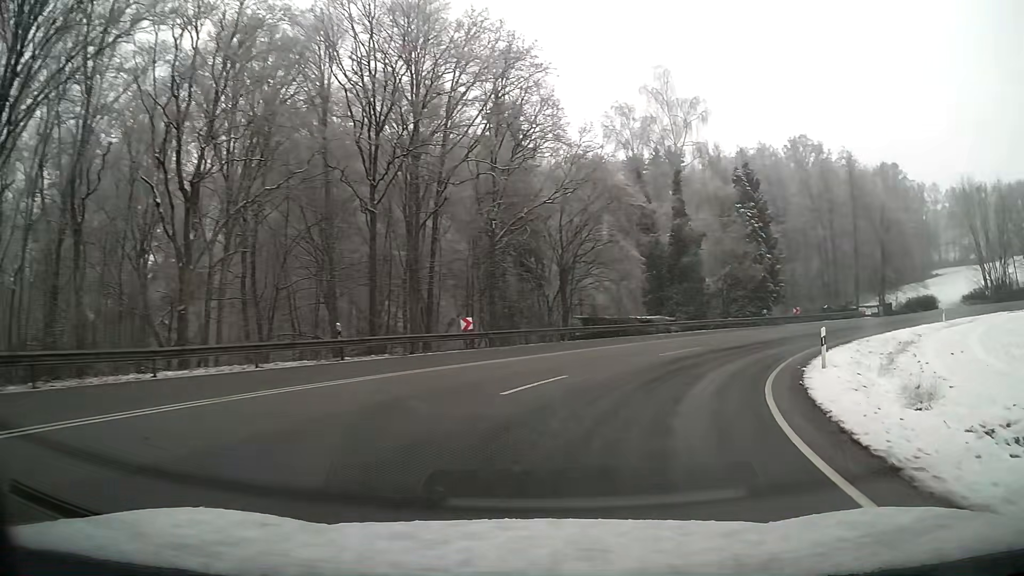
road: primary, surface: asphalt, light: Day
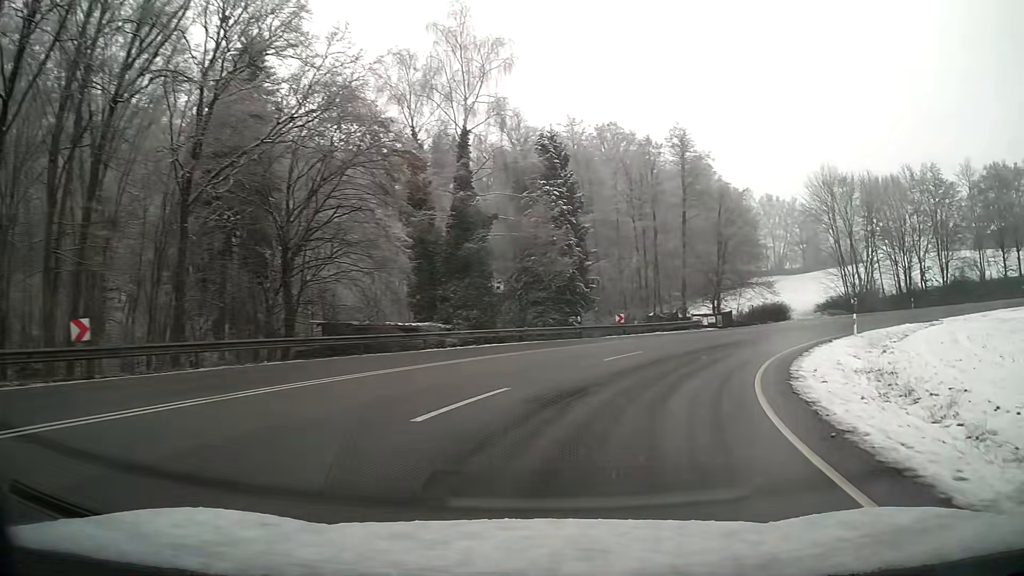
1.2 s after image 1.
(+2.4, +14.2) m; +19°
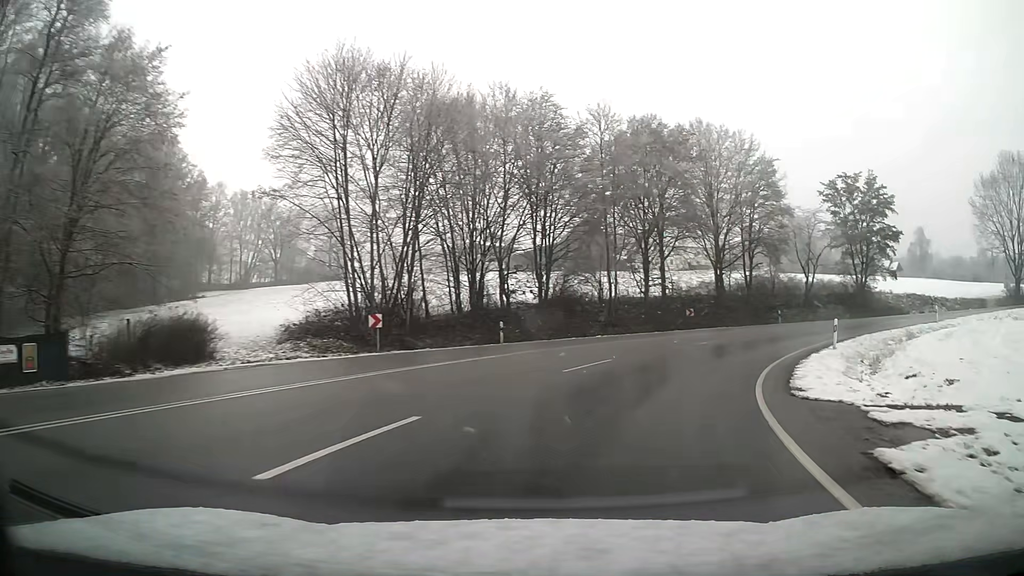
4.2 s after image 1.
(+13.7, +32.9) m; +45°
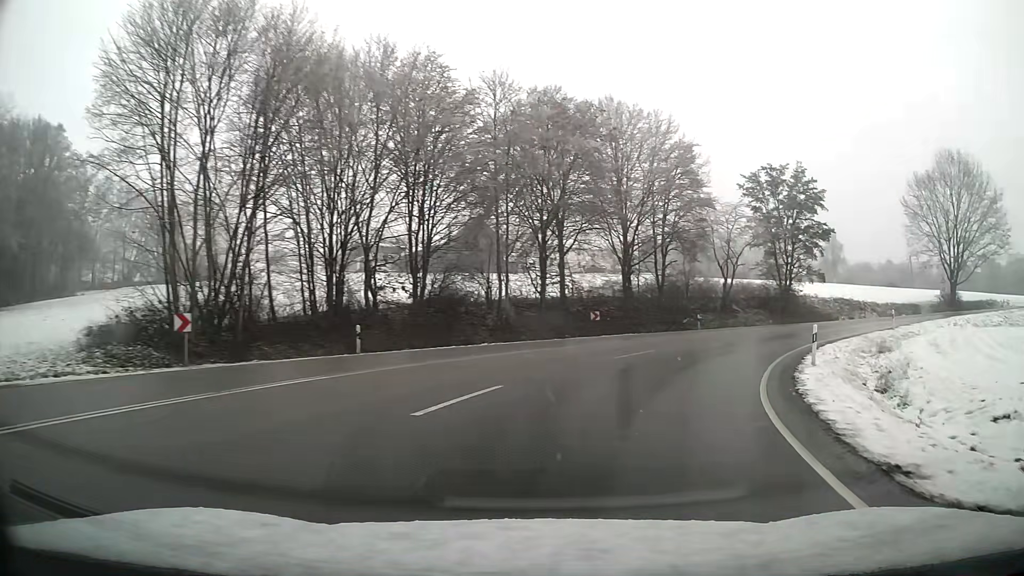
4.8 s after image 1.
(+0.6, +7.4) m; +9°
